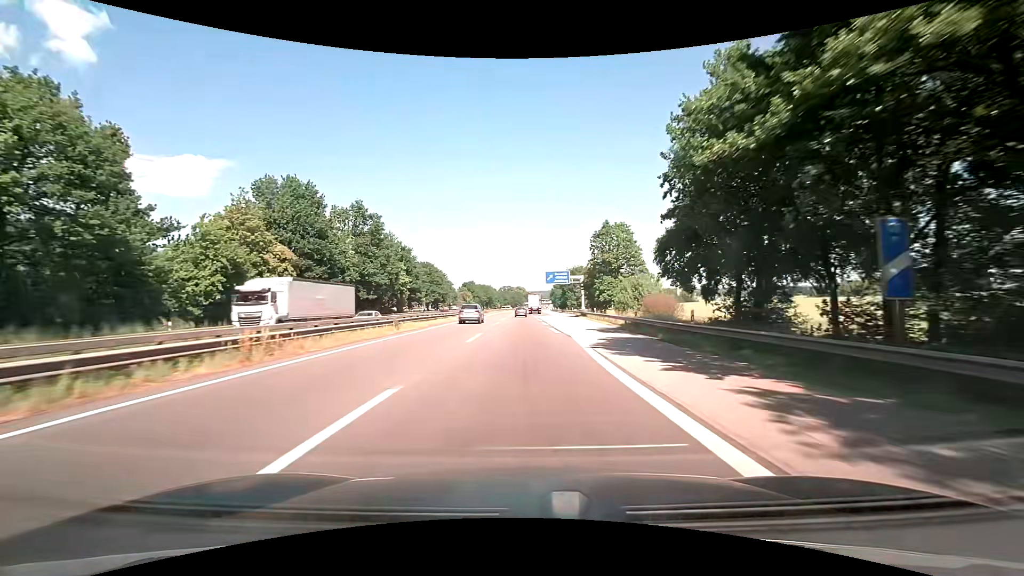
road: motorway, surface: asphalt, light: Day
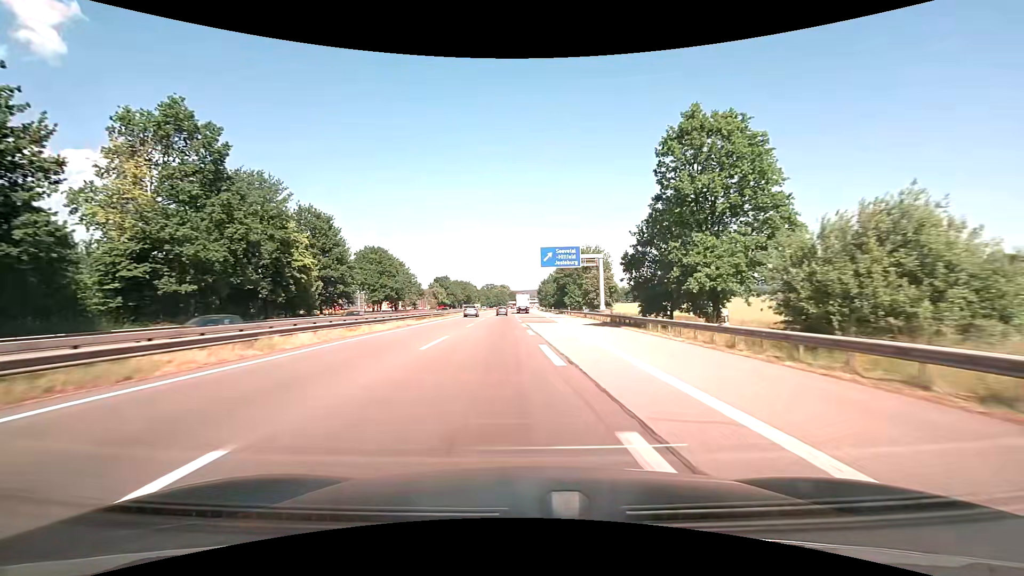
(+0.3, +39.0) m; +1°
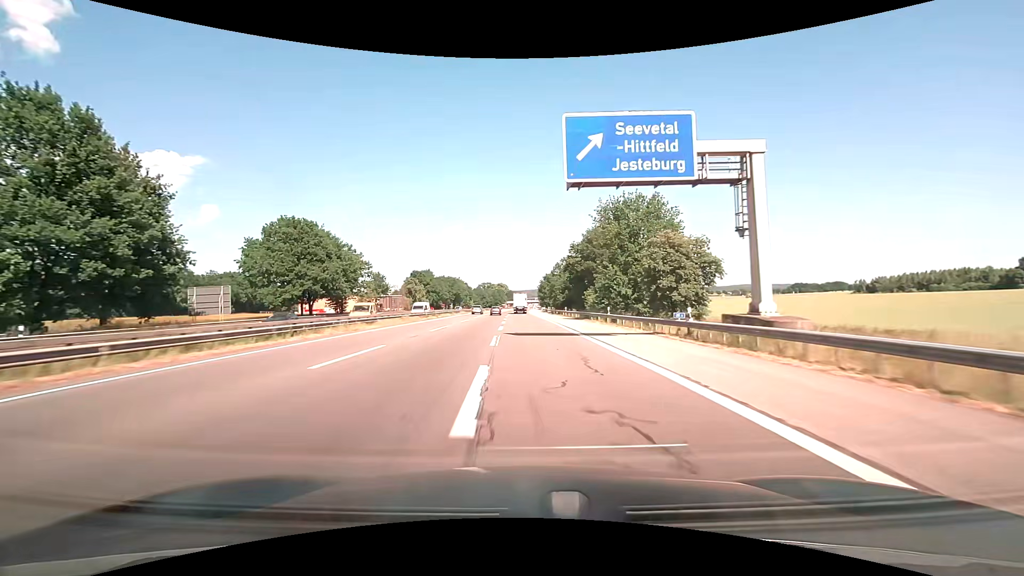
(+0.4, +40.3) m; +1°
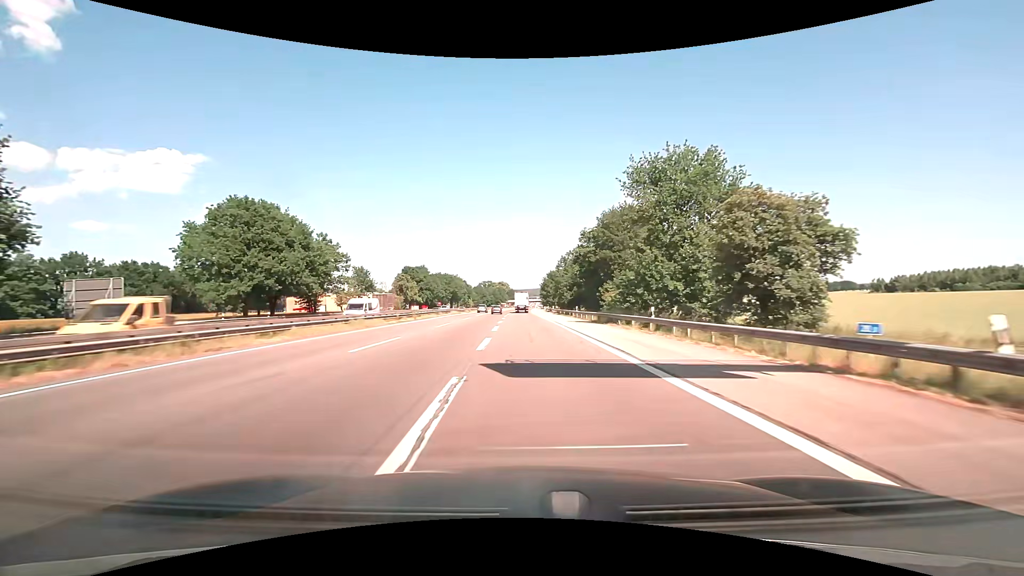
(-0.1, +13.7) m; 0°
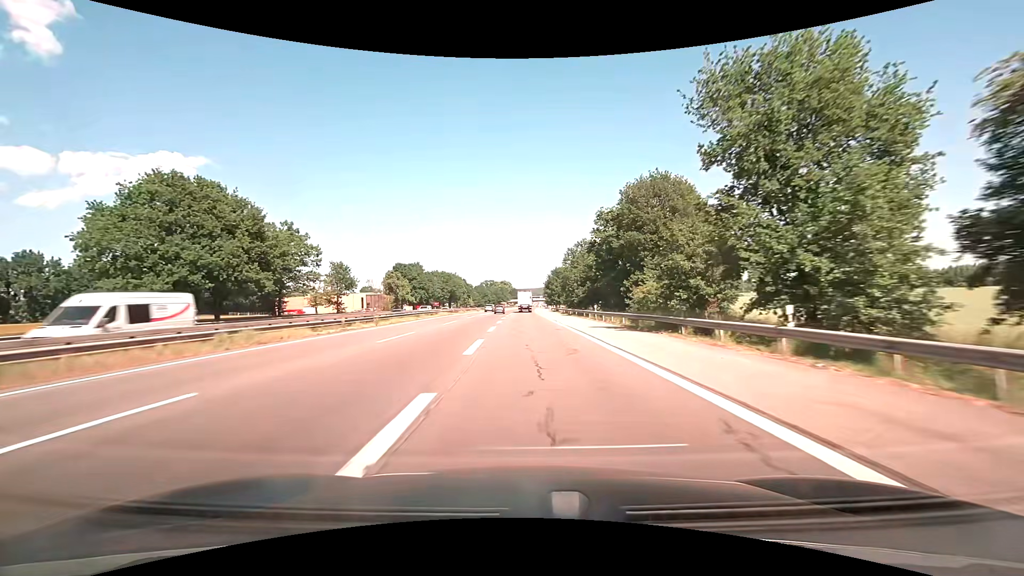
(0.0, +13.8) m; 0°
